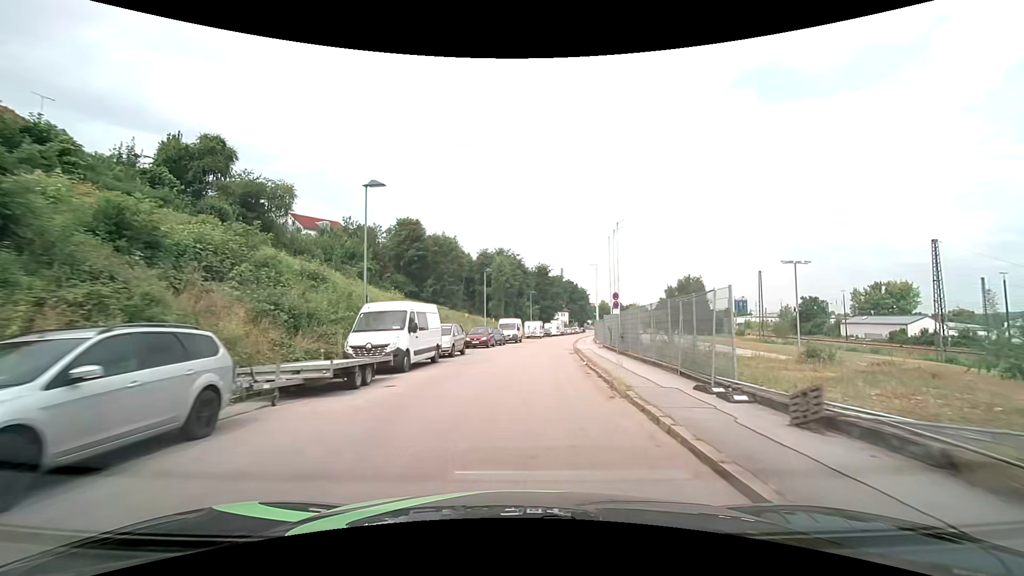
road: residential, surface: asphalt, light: Day
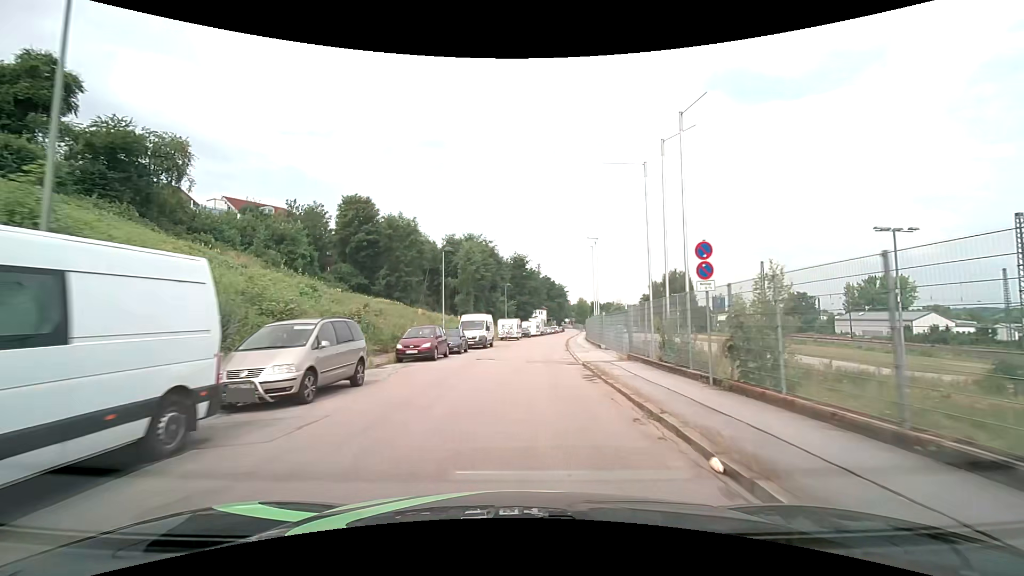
(+0.5, +14.7) m; +4°
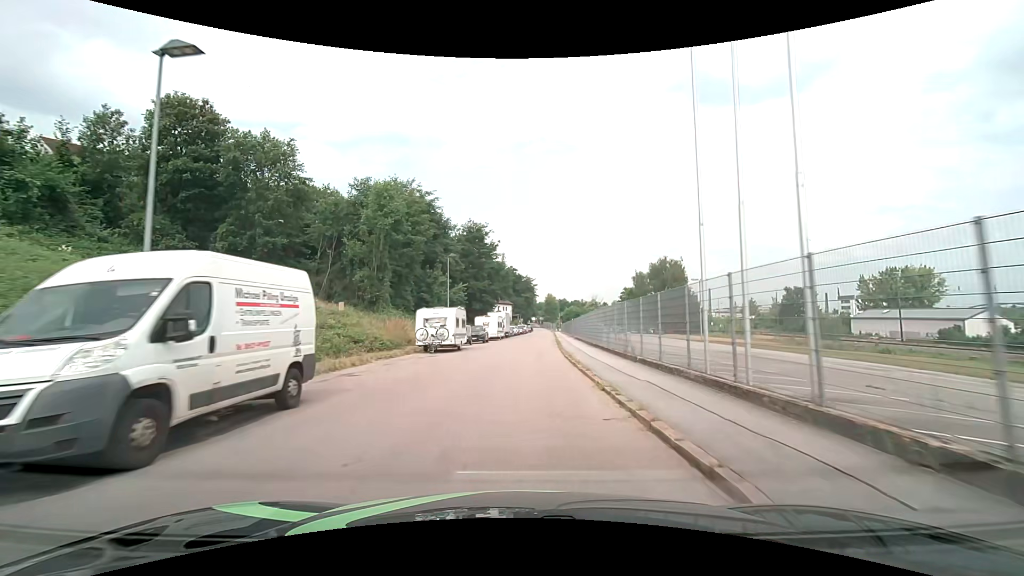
(+1.1, +29.7) m; +4°
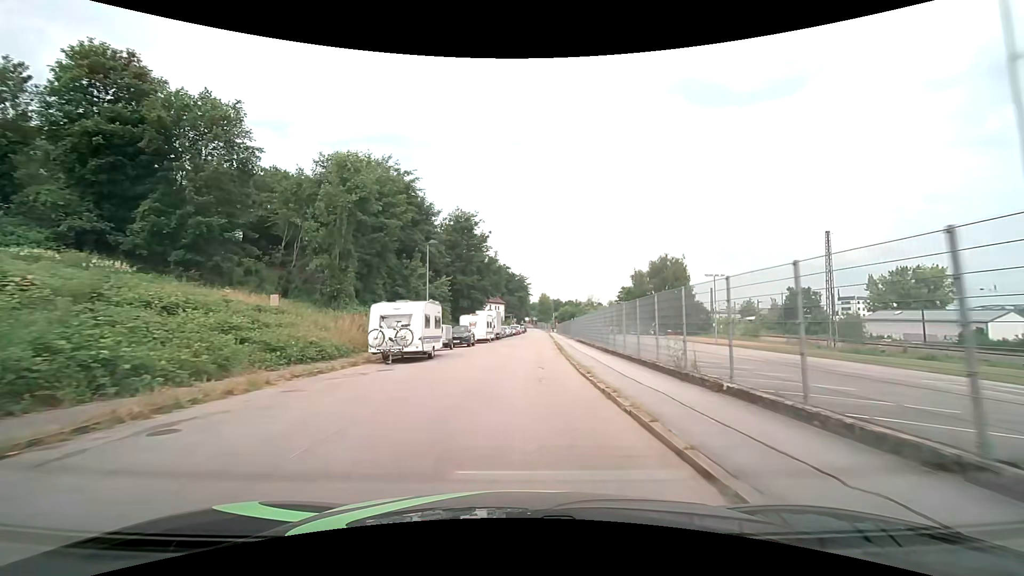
(+0.1, +7.3) m; +1°
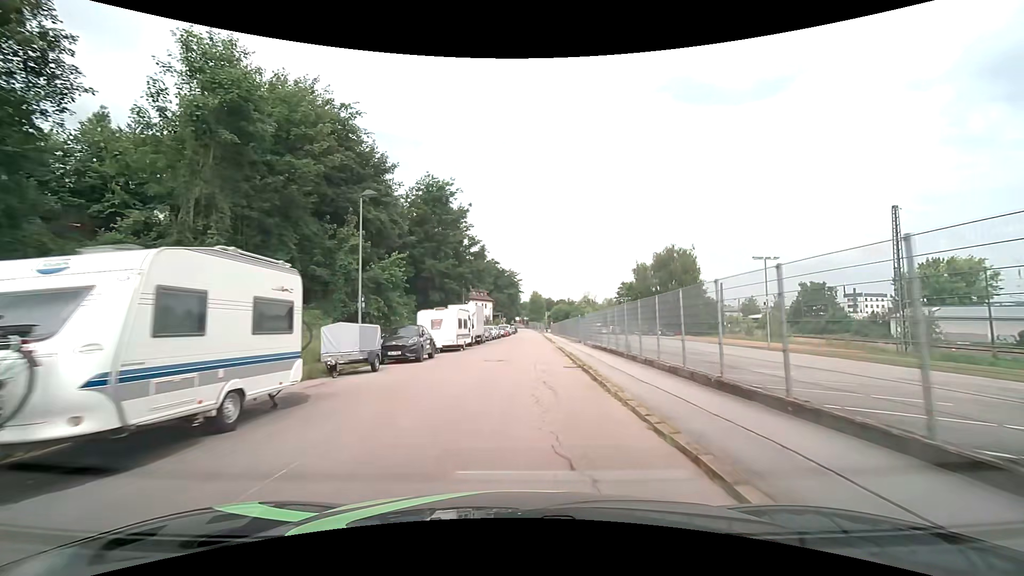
(+0.1, +14.5) m; +1°
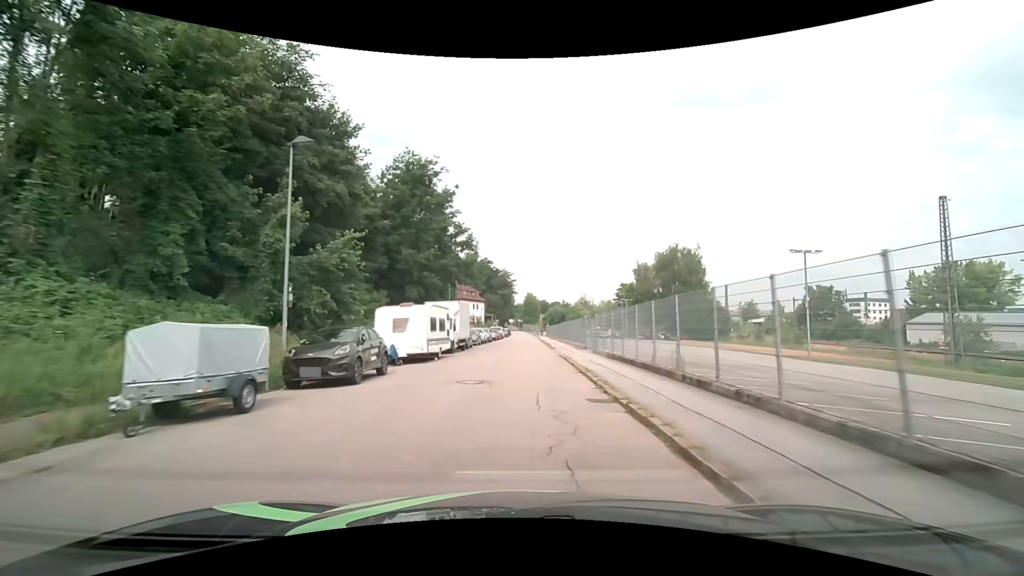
(0.0, +7.2) m; +1°
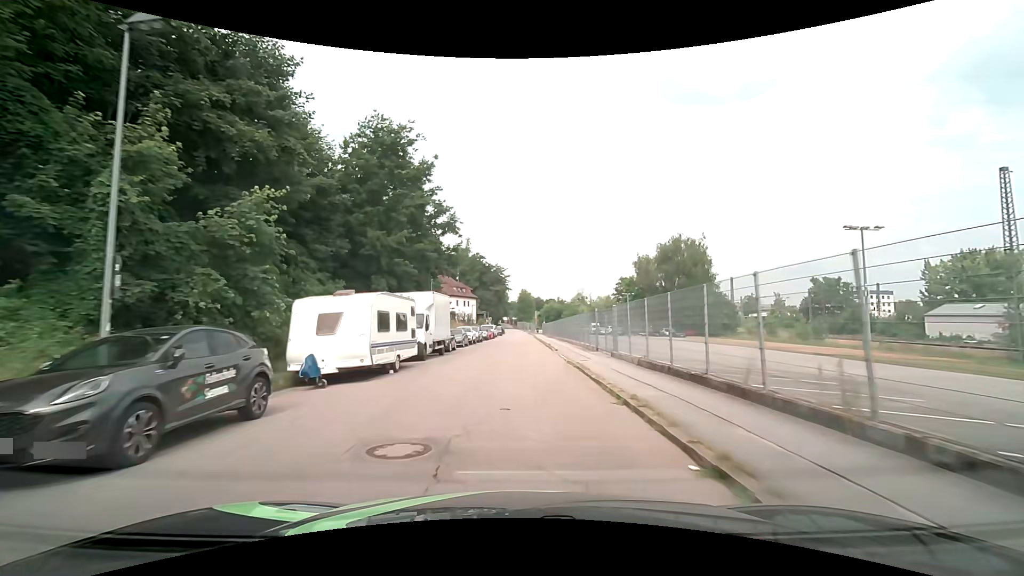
(+0.1, +7.1) m; +1°
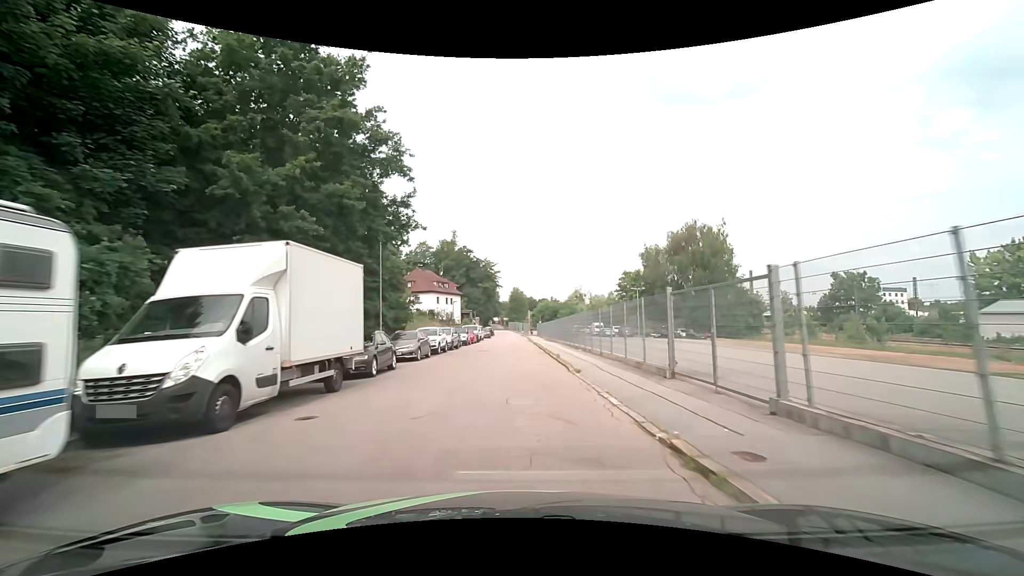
(+0.1, +14.2) m; +1°
(0, +10) (0, +20) (0, +30) (0, +40) (-1, +50) (-1, +60) (-1, +70) (-1, +80) (-1, +90) (-2, +100) m
